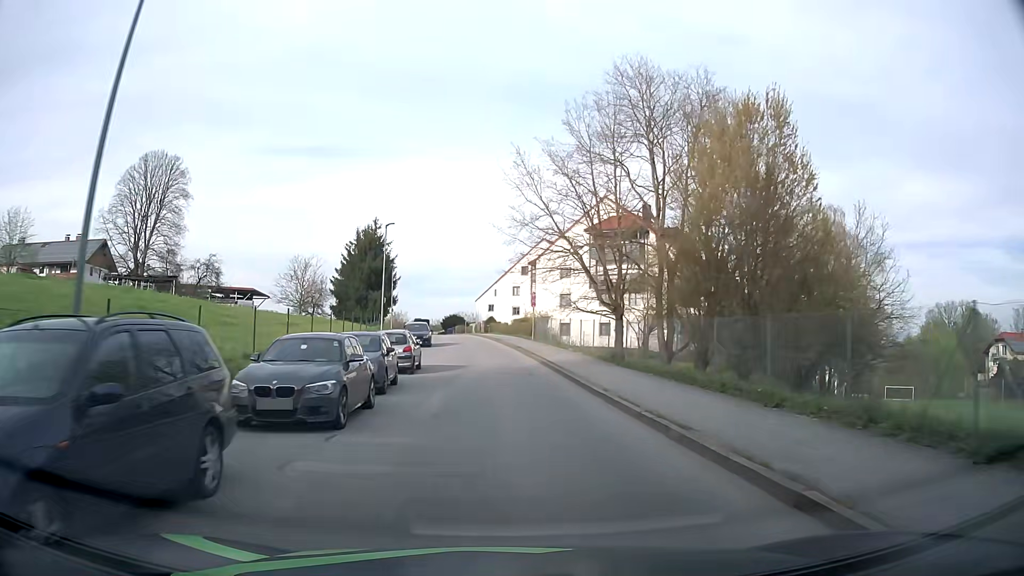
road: unclassified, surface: asphalt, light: Day
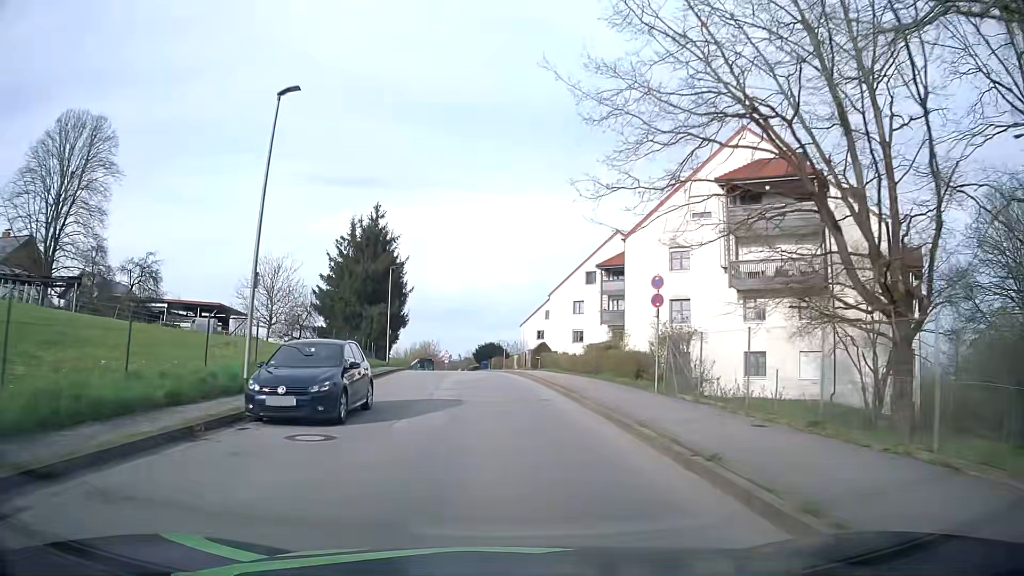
(-0.9, +29.5) m; -4°
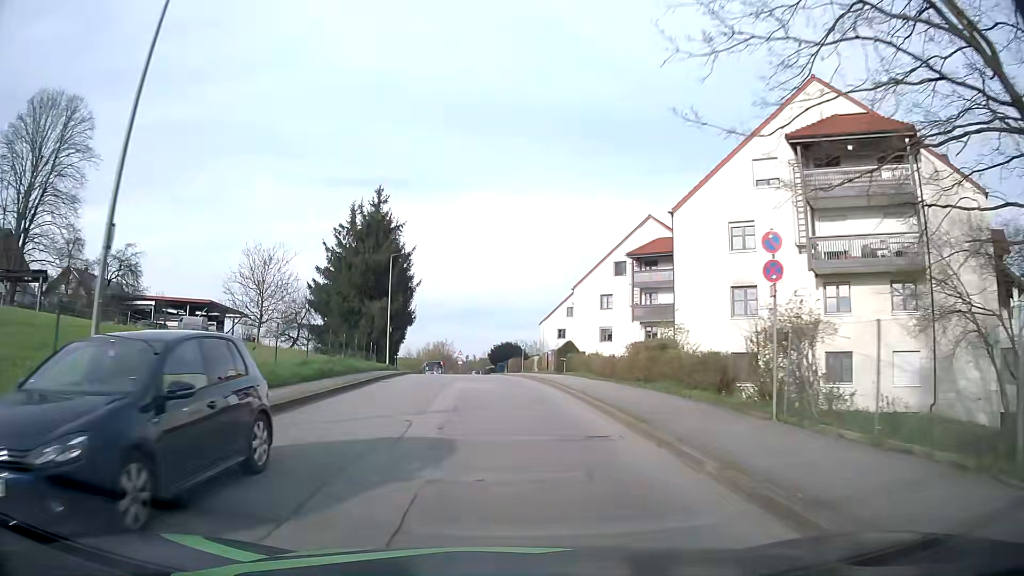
(-0.1, +7.4) m; -1°
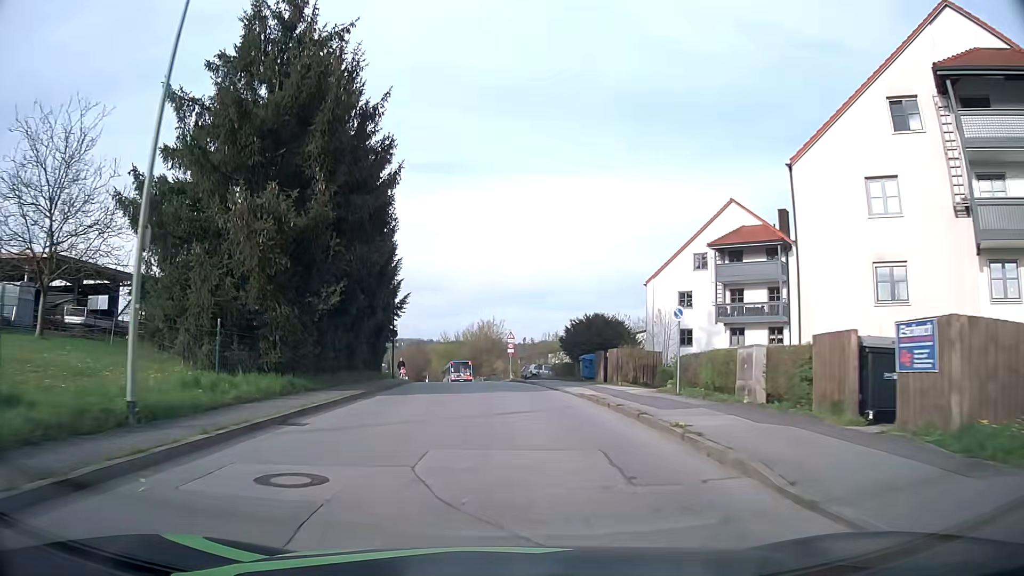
(-2.1, +37.1) m; -5°
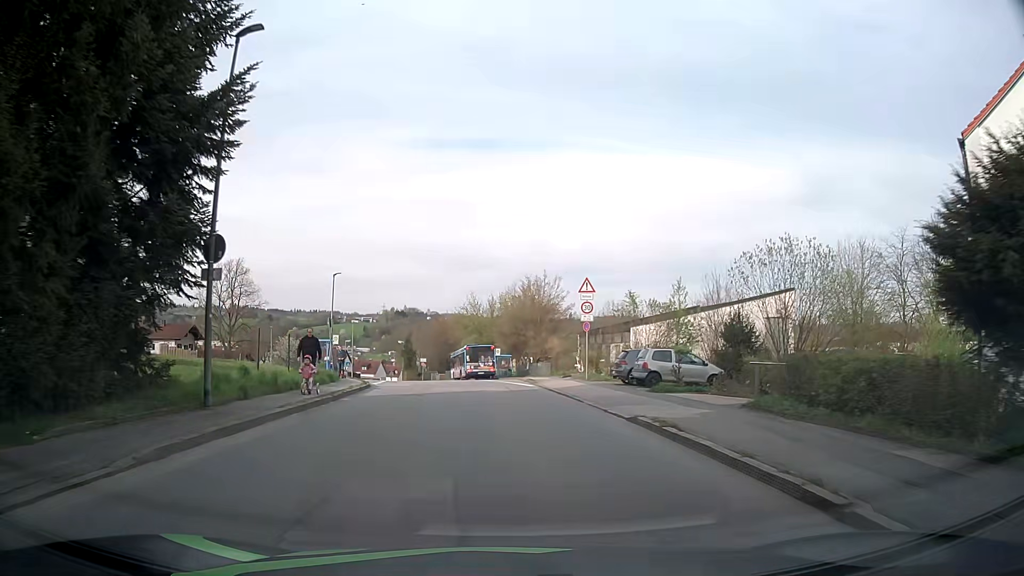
(-1.1, +34.0) m; -4°
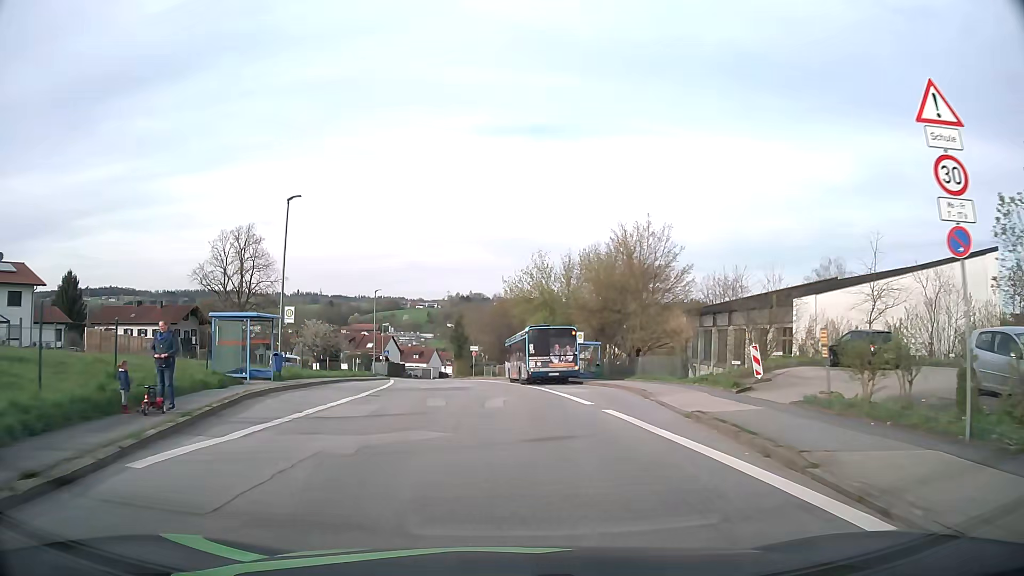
(-1.1, +23.9) m; -6°
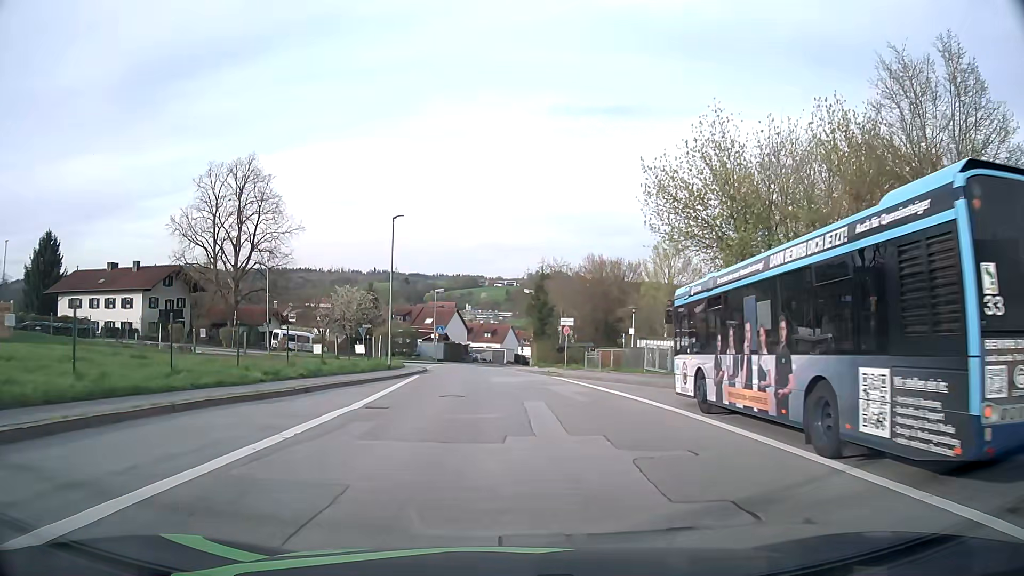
(-1.9, +28.4) m; -6°
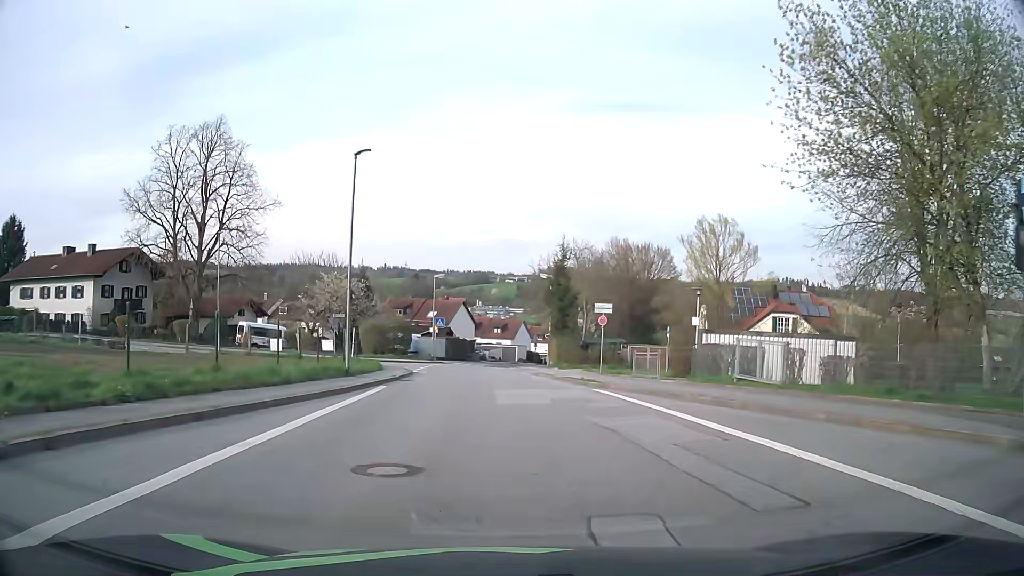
(-0.1, +11.9) m; -1°
(0, +10) (0, +20) (-1, +30) (-1, +40) (-2, +50) (-1, +60) (0, +70) (+2, +80) (+4, +89) (+6, +99) m
